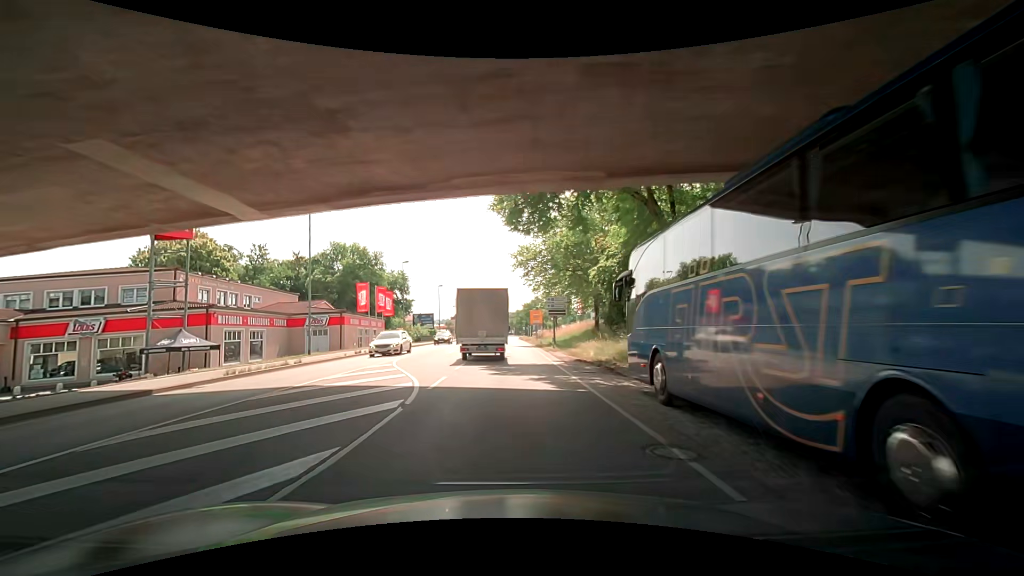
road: primary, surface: asphalt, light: Day
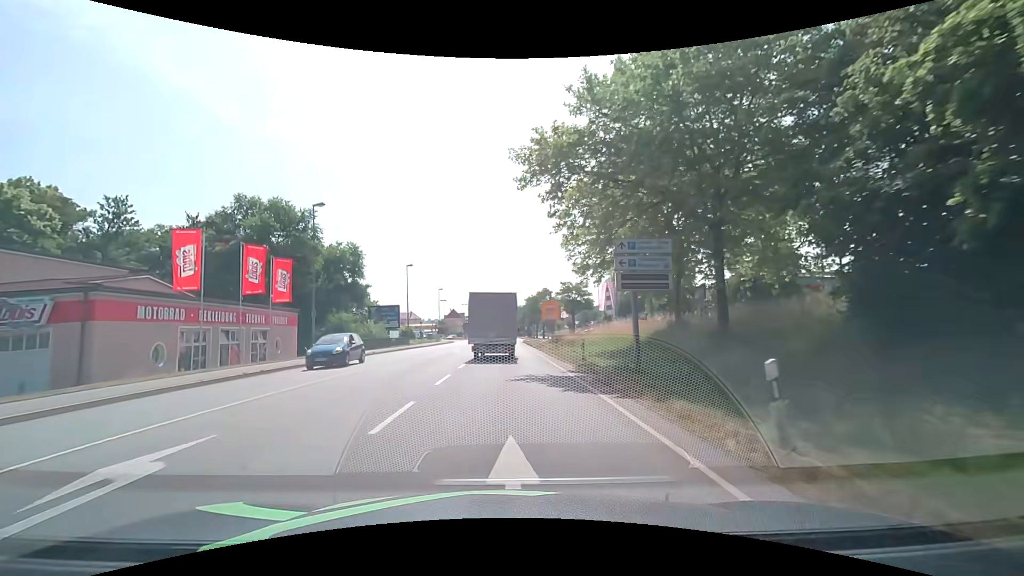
(-0.4, +28.9) m; 0°
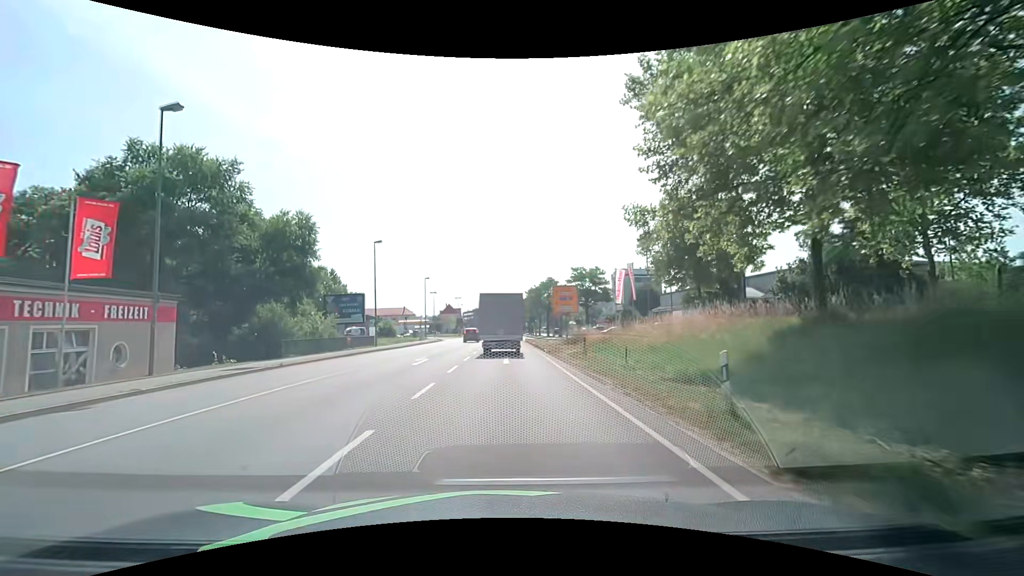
(-0.1, +14.8) m; -1°
(0, +10) (0, +20) (0, +30) (0, +40) (0, +50) (+1, +60) (+1, +70) (+1, +80) (+1, +90) (+1, +100) m
